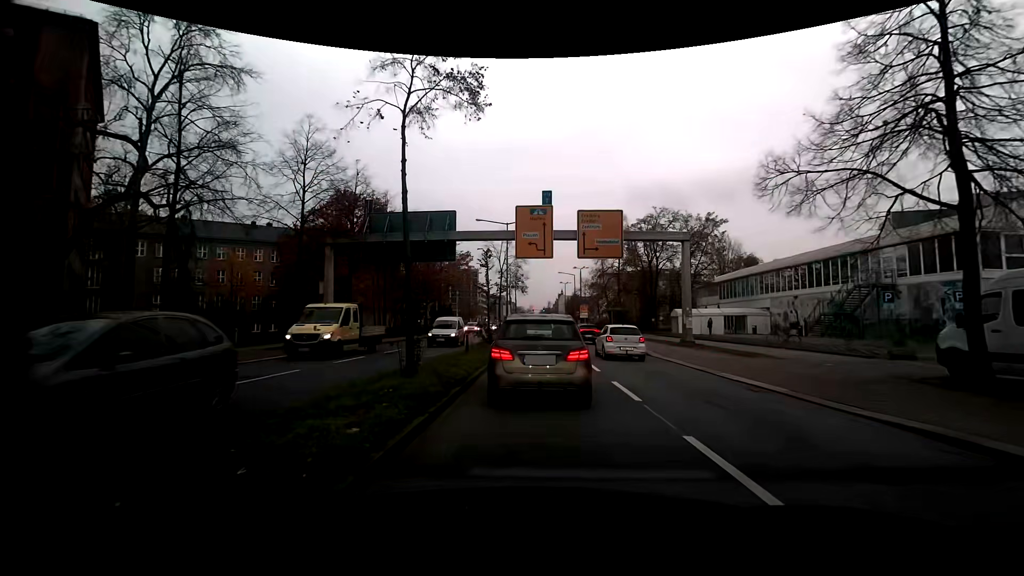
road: secondary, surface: asphalt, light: Day
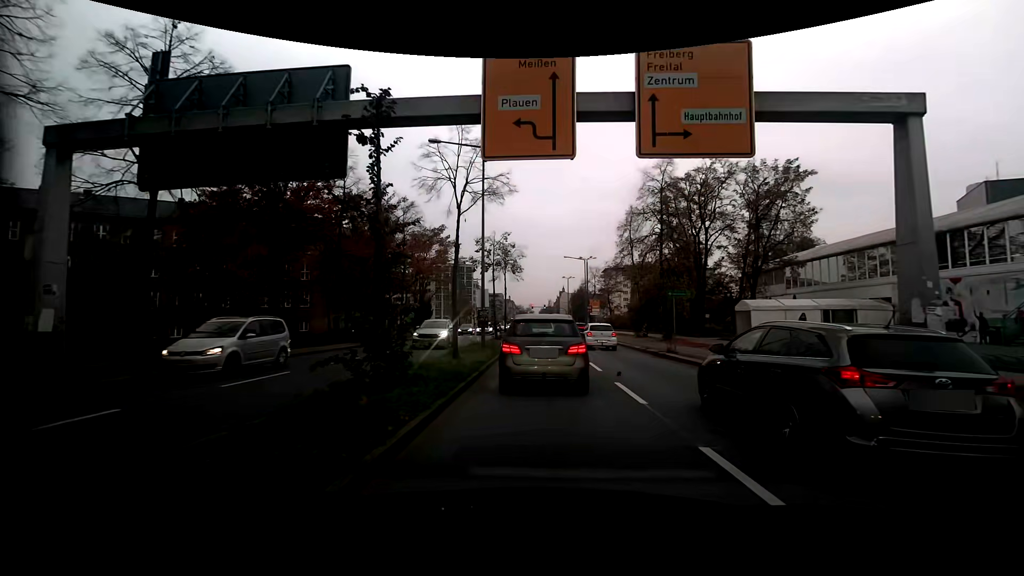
(0.0, +18.8) m; 0°
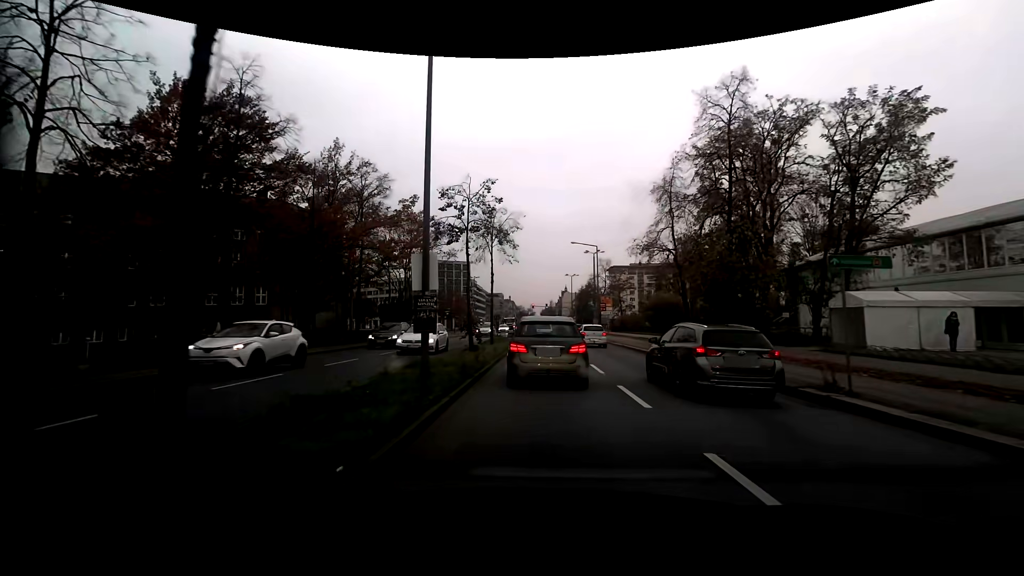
(0.0, +12.4) m; -1°
(0, +10) (0, +20) (+1, +30) (0, +40) (-1, +50) (-2, +60) (-2, +70) (-1, +80) (-1, +90) (-1, +100) m
